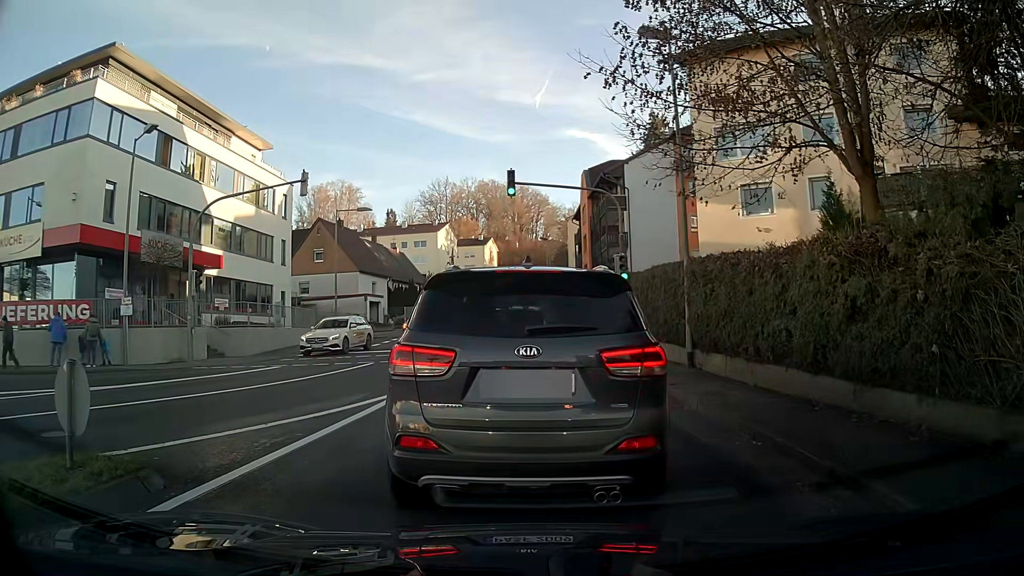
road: tertiary_link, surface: asphalt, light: Day
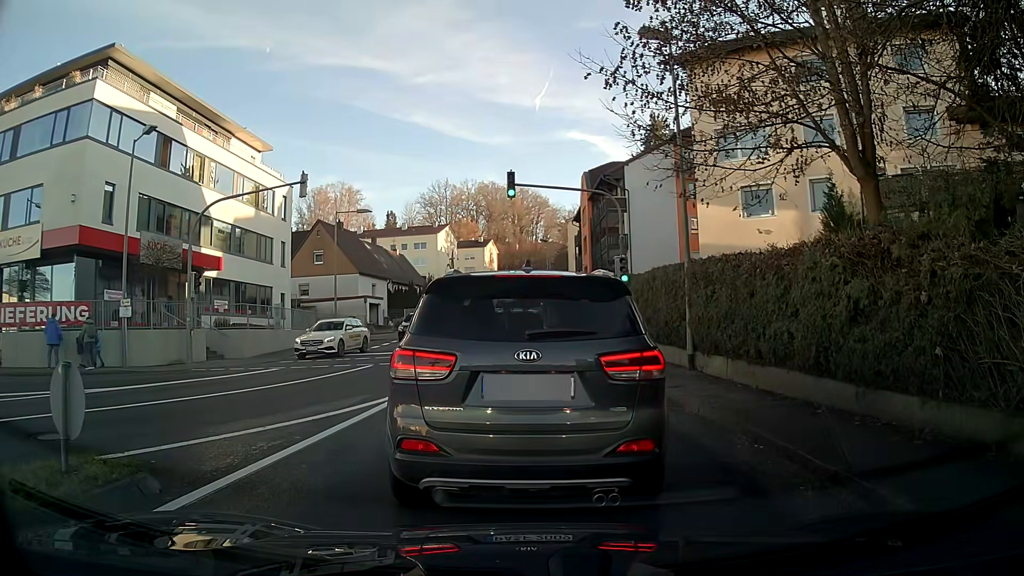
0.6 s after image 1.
(0.0, +0.1) m; 0°
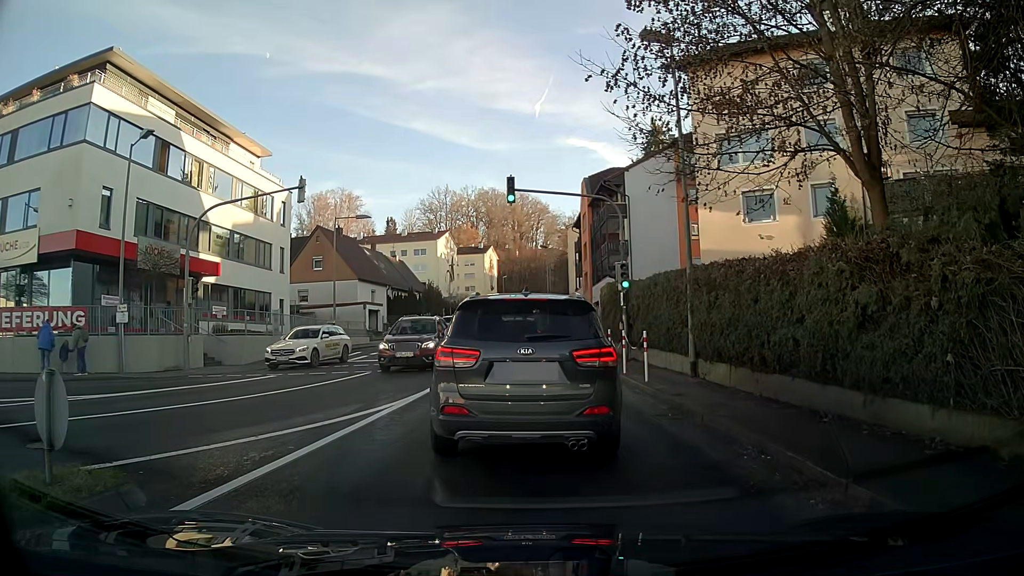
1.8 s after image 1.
(0.0, +0.3) m; 0°
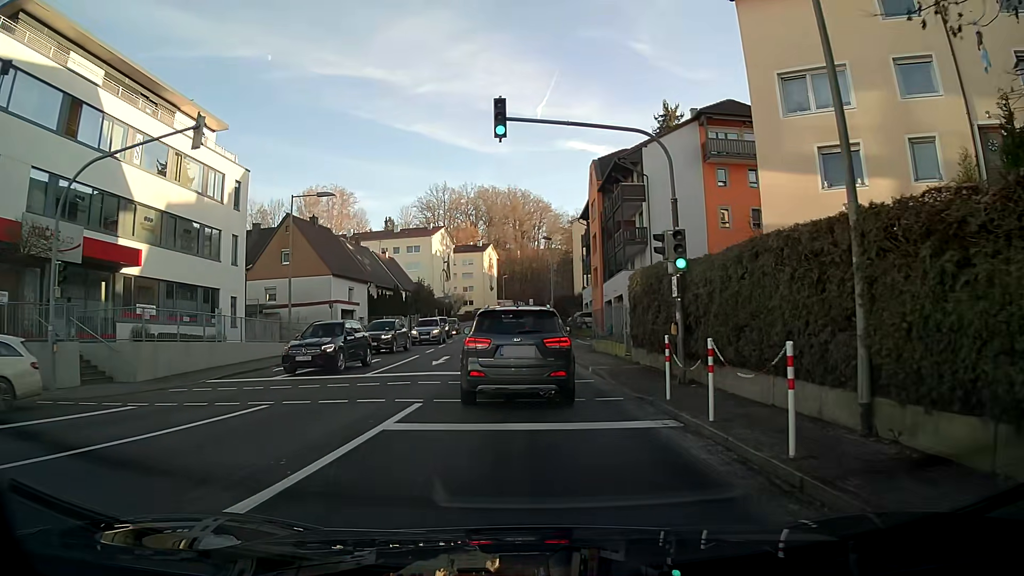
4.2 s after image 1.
(0.0, +8.6) m; 0°
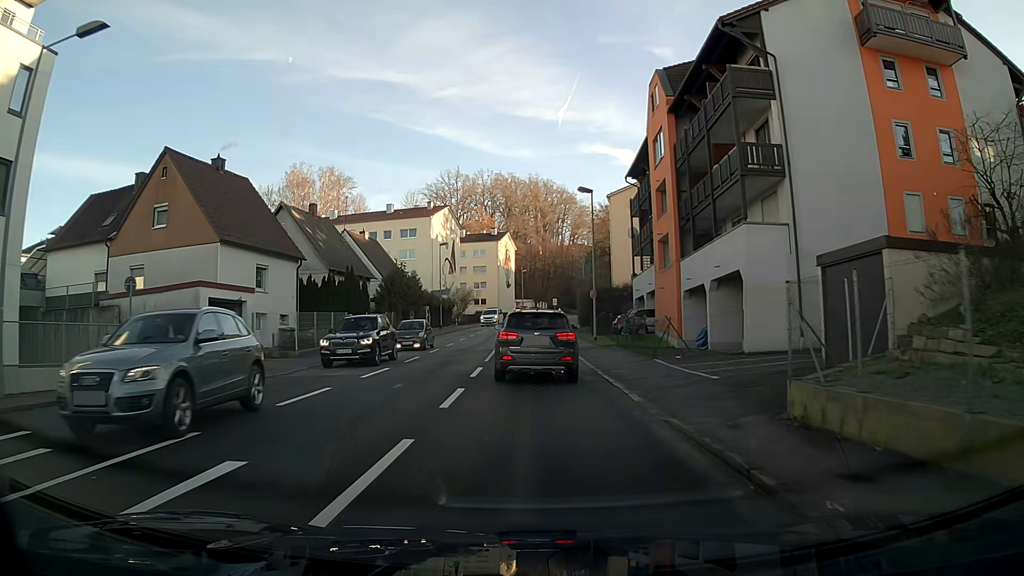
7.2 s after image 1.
(-0.1, +21.8) m; 0°
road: tertiary
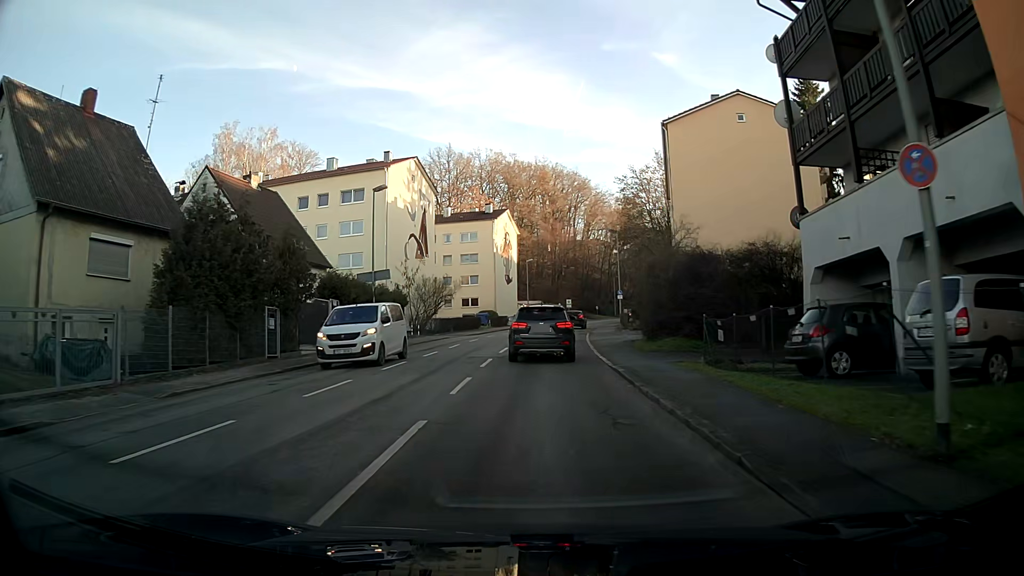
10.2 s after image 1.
(-0.8, +29.7) m; -2°
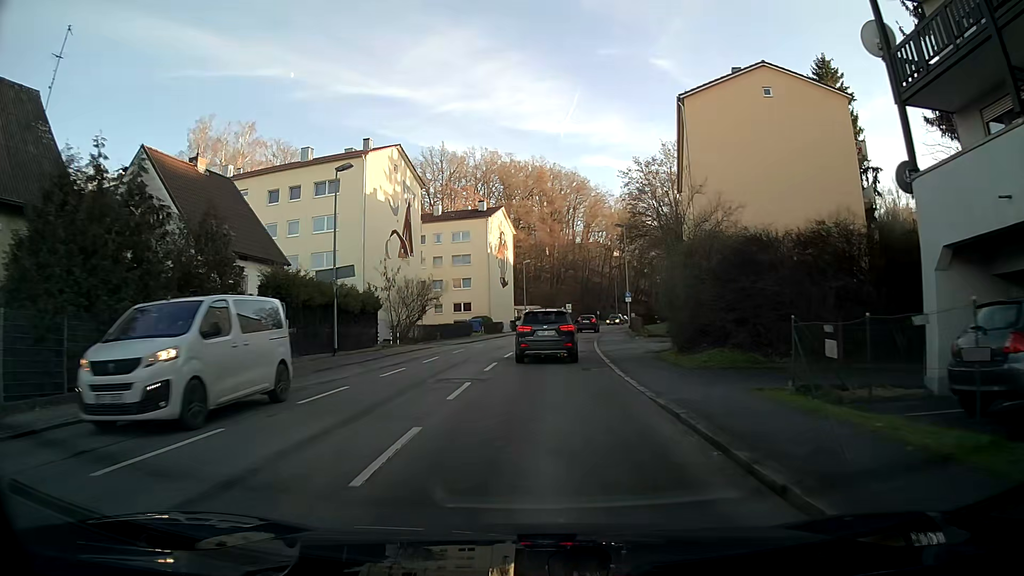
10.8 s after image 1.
(0.0, +6.5) m; 0°
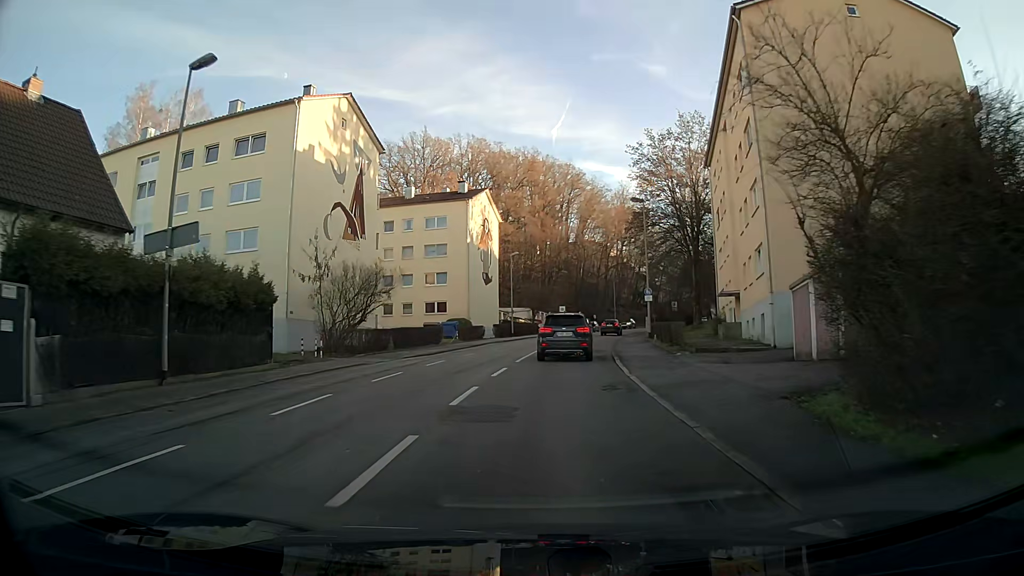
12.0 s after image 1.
(+0.1, +13.1) m; +1°
